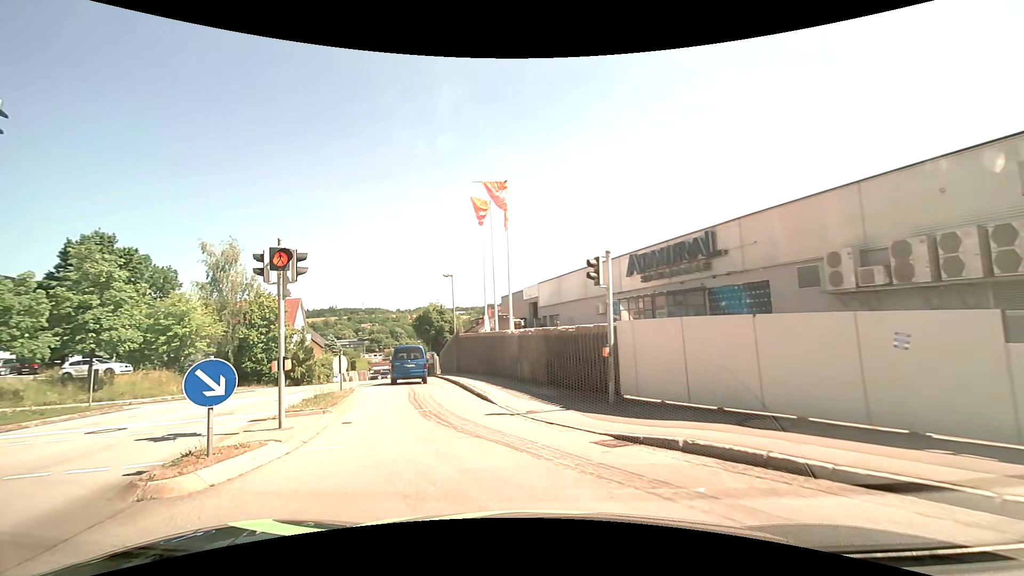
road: tertiary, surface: asphalt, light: Day
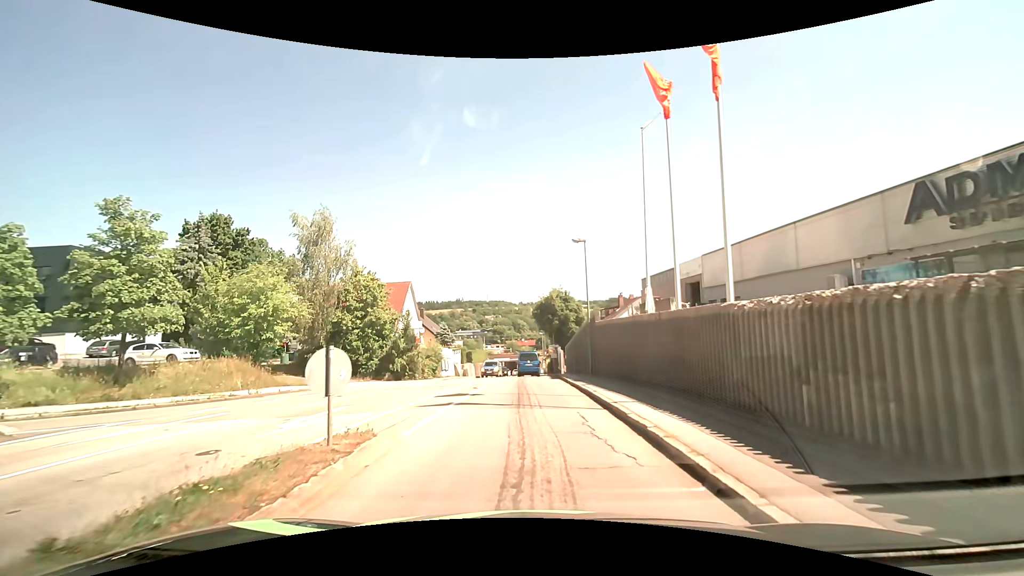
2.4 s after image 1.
(-2.0, +11.2) m; -15°
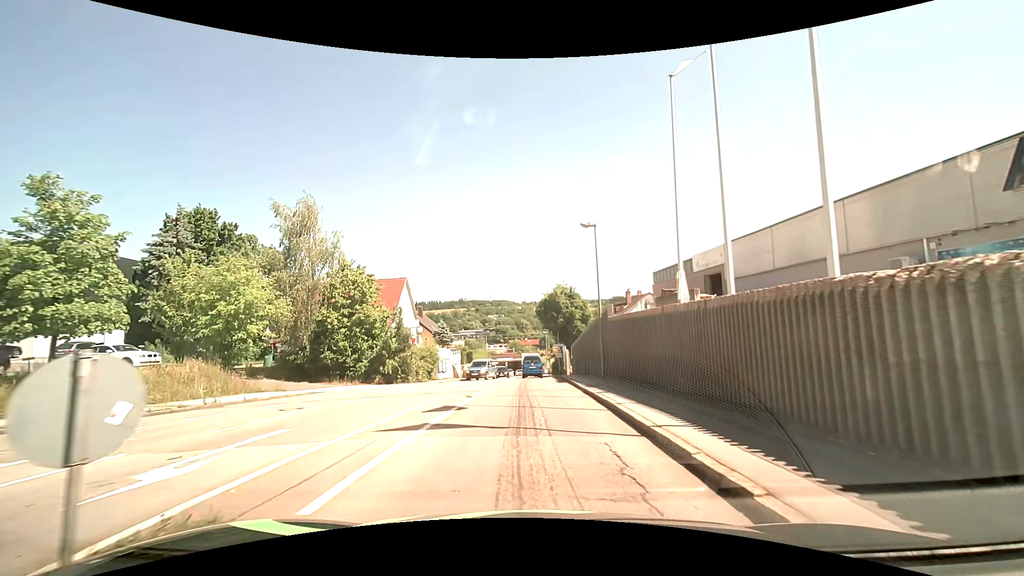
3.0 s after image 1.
(0.0, +3.6) m; 0°
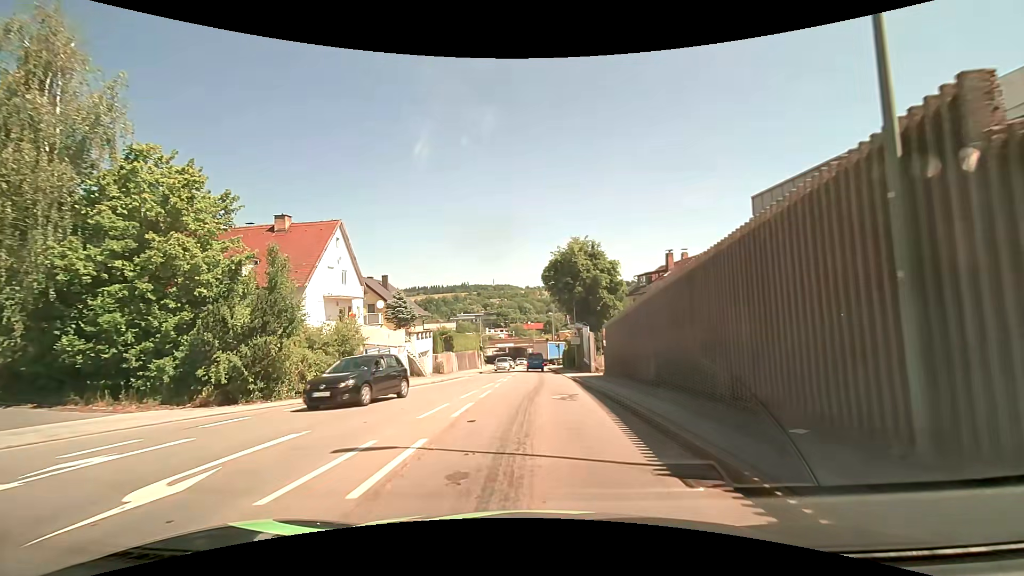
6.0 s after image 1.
(-0.2, +20.6) m; -1°
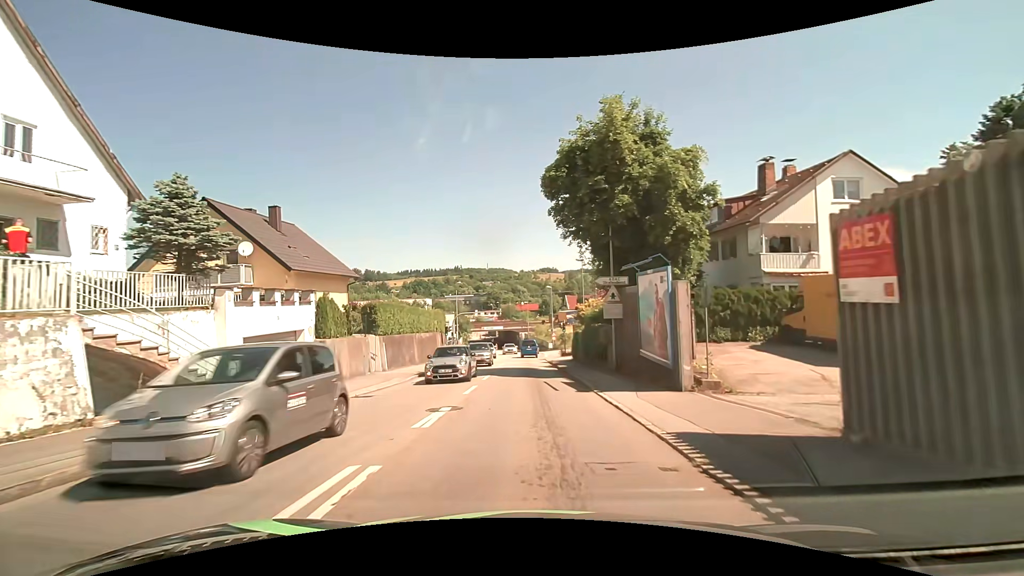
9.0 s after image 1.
(+0.2, +23.4) m; +1°
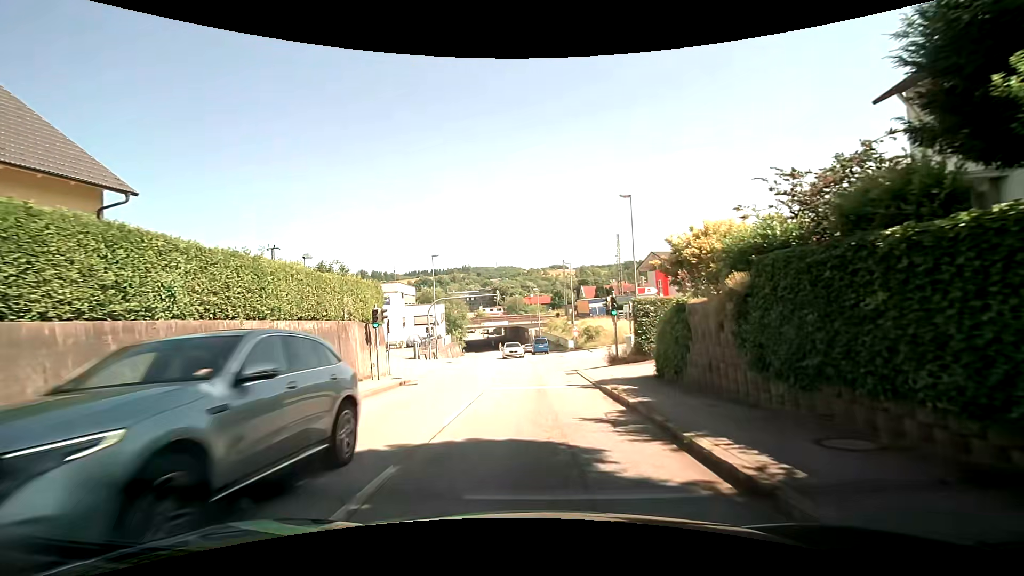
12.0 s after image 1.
(-0.3, +22.8) m; -2°
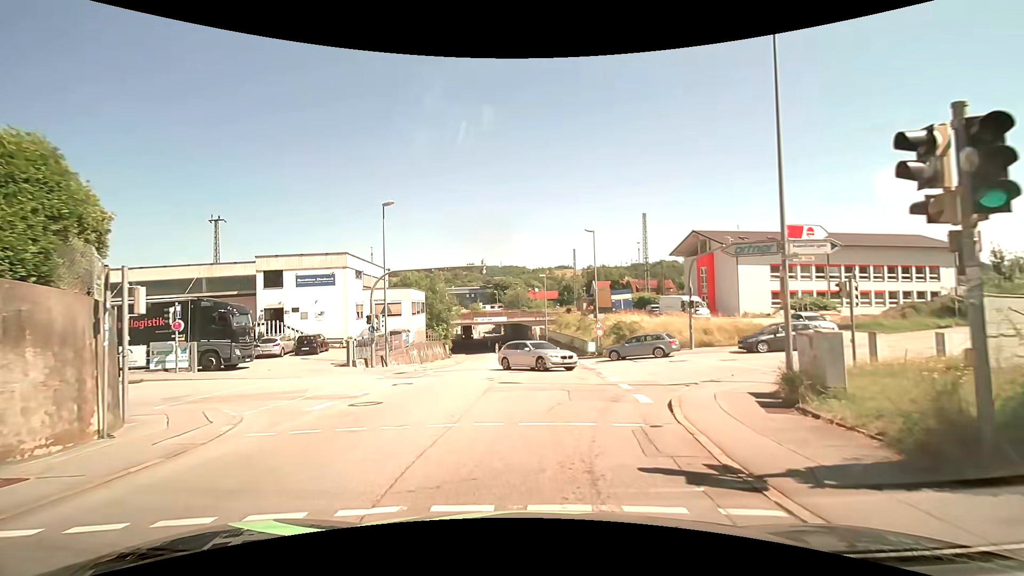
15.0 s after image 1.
(0.0, +17.7) m; 0°
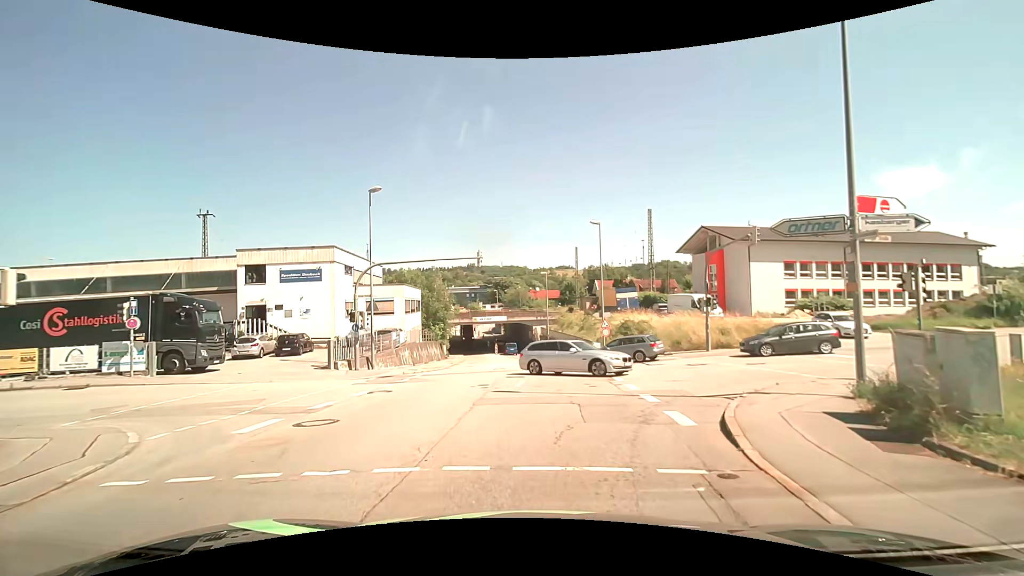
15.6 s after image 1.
(0.0, +2.8) m; 0°
